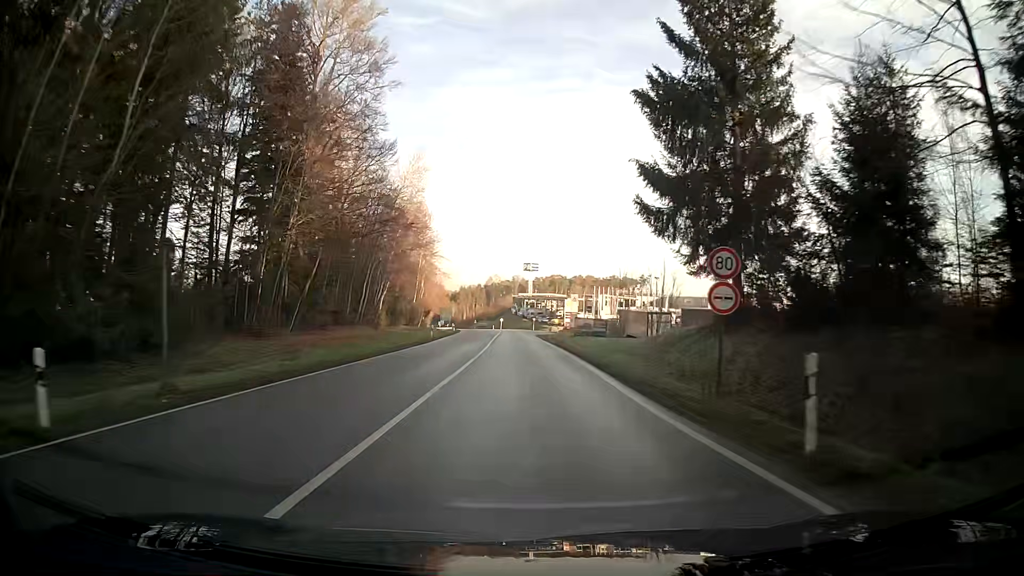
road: secondary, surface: asphalt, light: Day
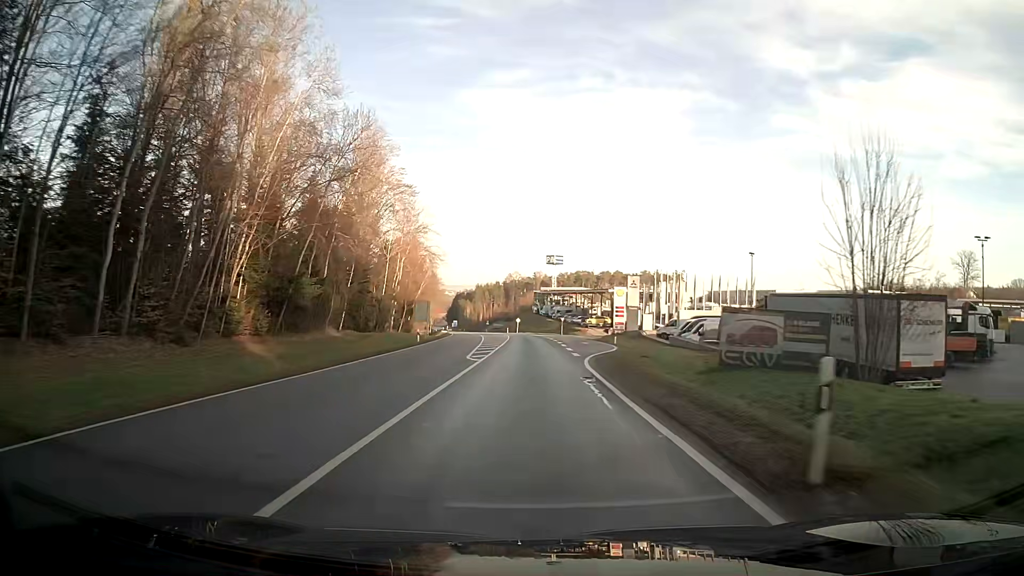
(-1.2, +45.8) m; -2°
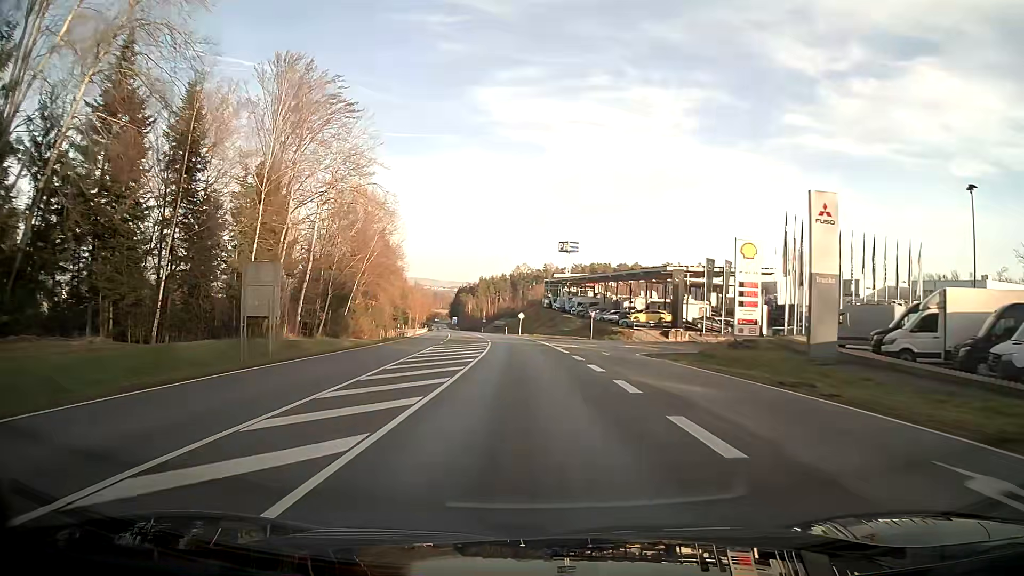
(-0.3, +45.1) m; -1°
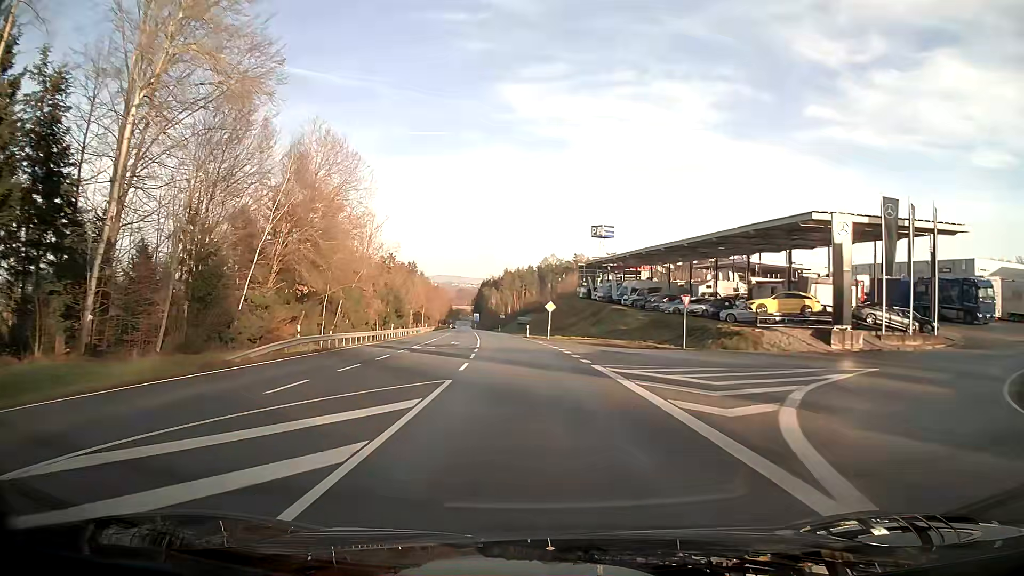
(-0.6, +33.8) m; -3°
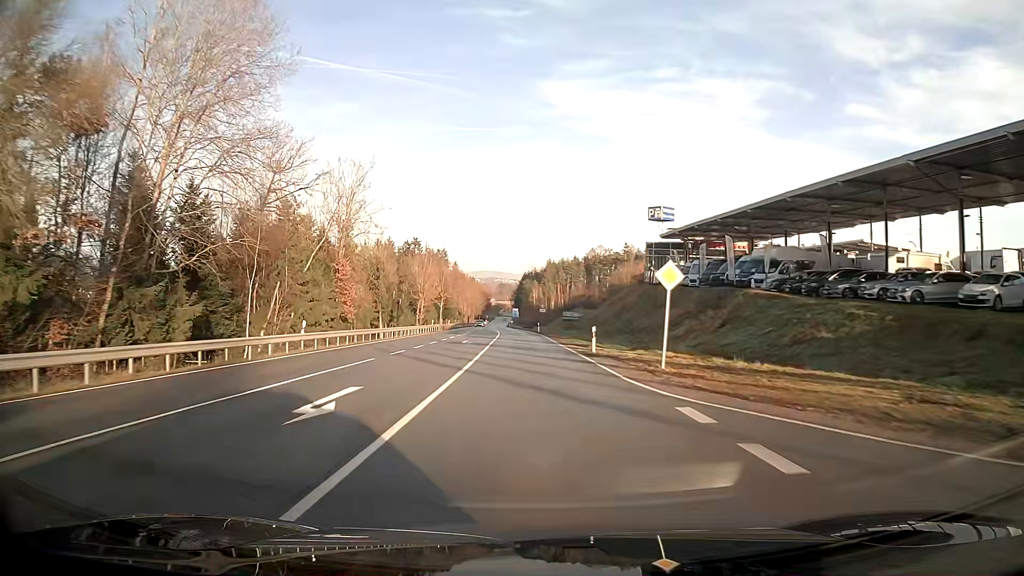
(-1.1, +34.2) m; -3°
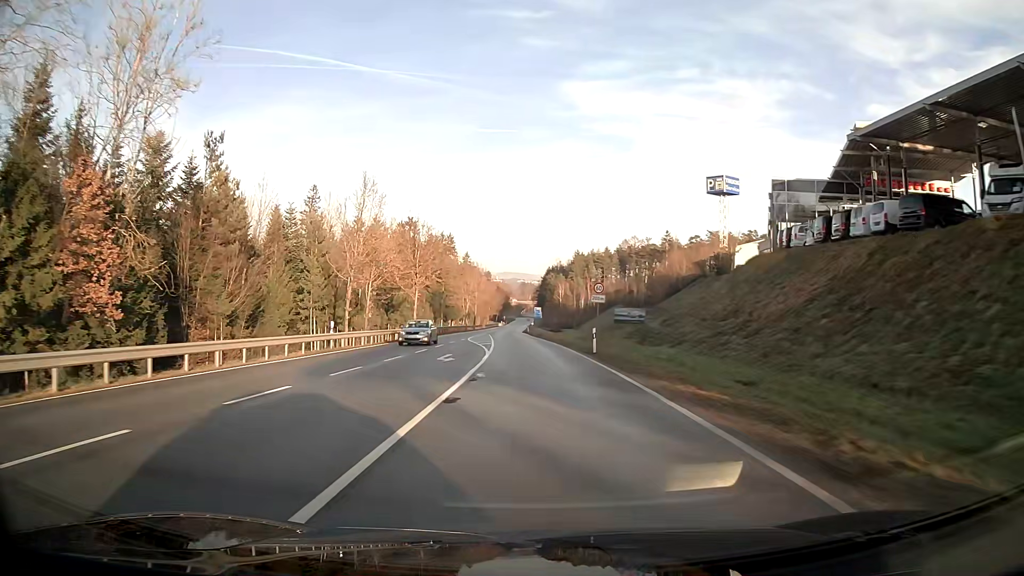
(-0.7, +46.4) m; -2°
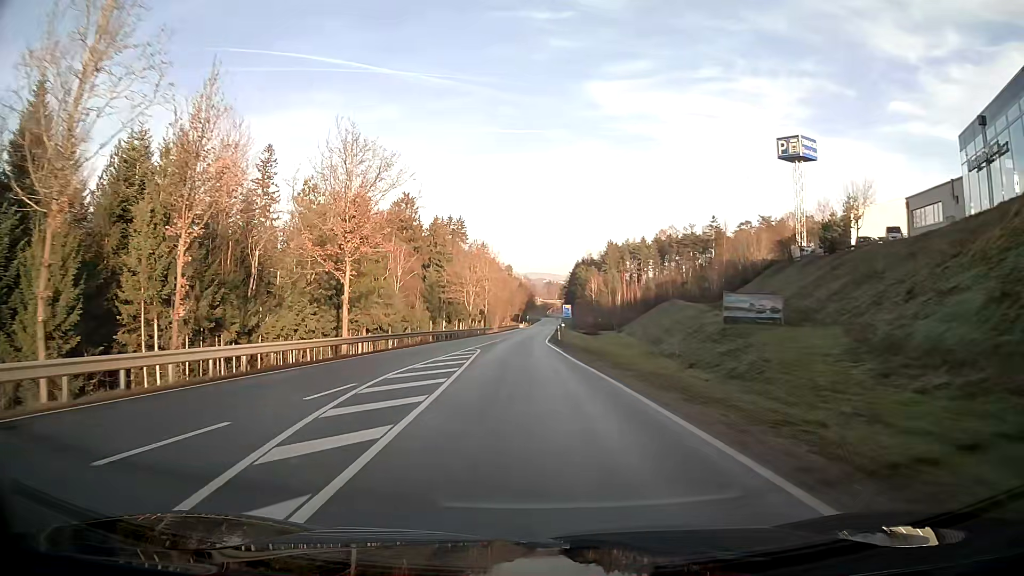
(-0.8, +35.3) m; -2°
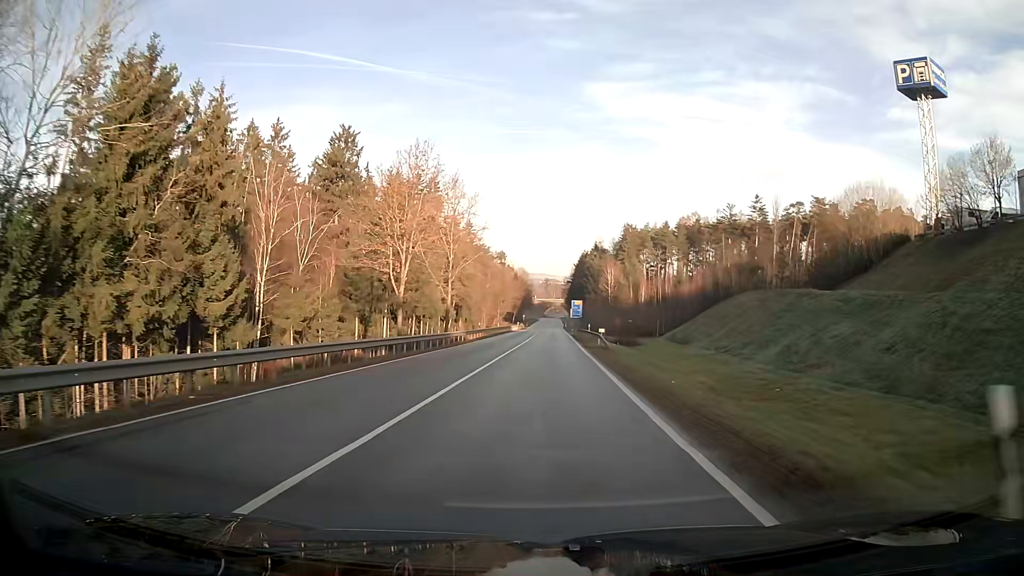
(-0.1, +47.0) m; +1°
